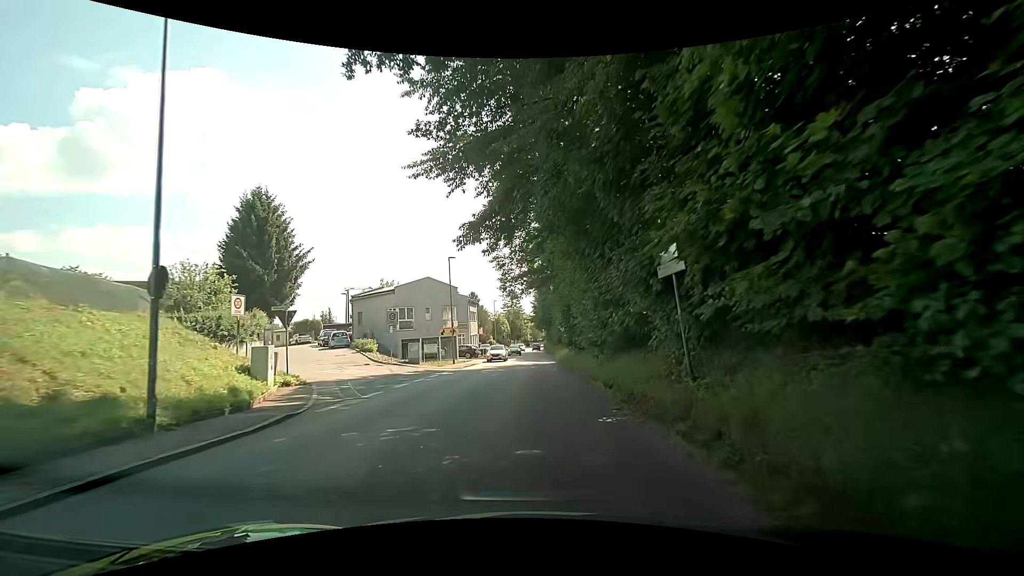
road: tertiary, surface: asphalt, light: Day
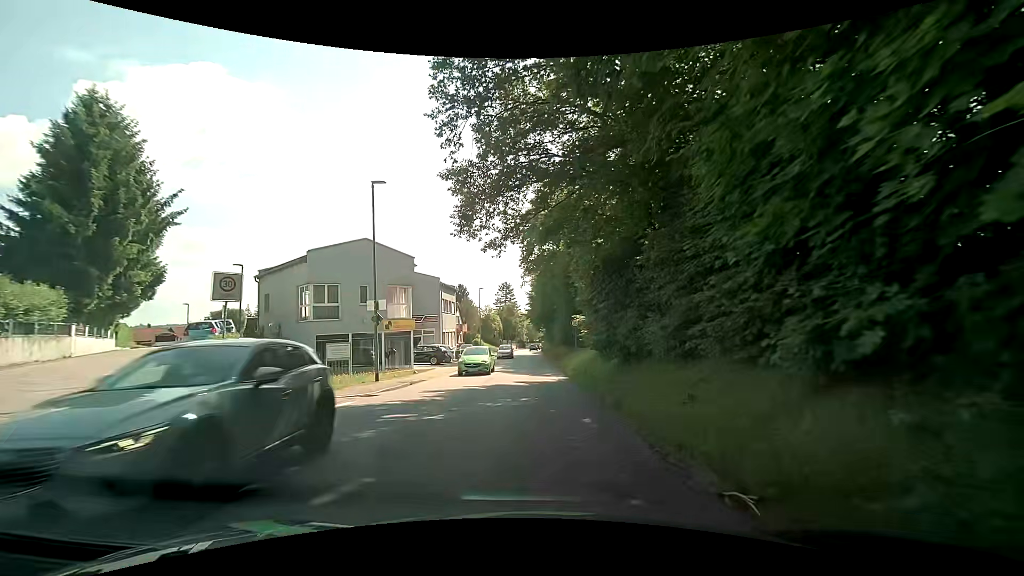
(+0.4, +17.9) m; +2°
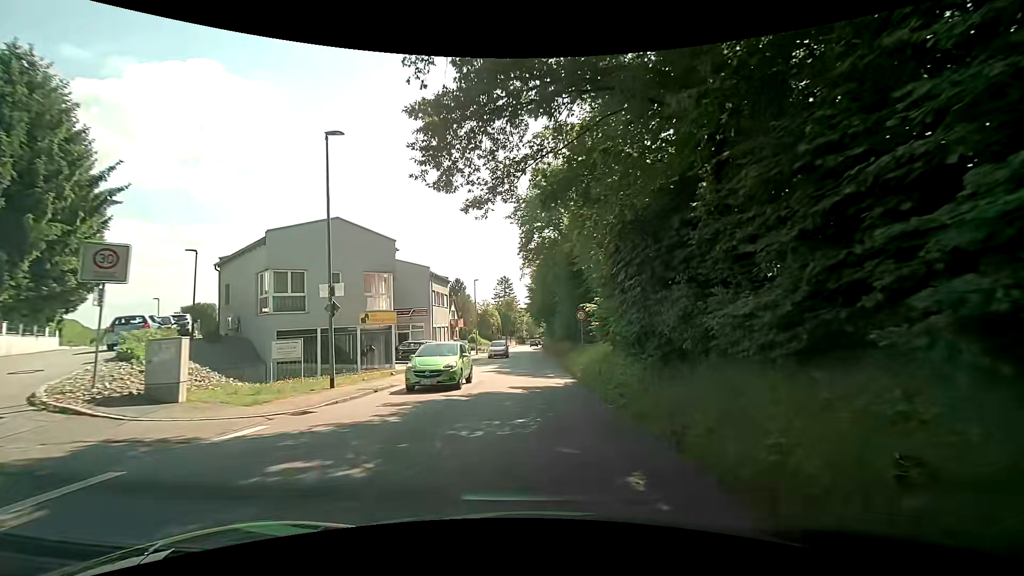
(-0.1, +4.5) m; -1°
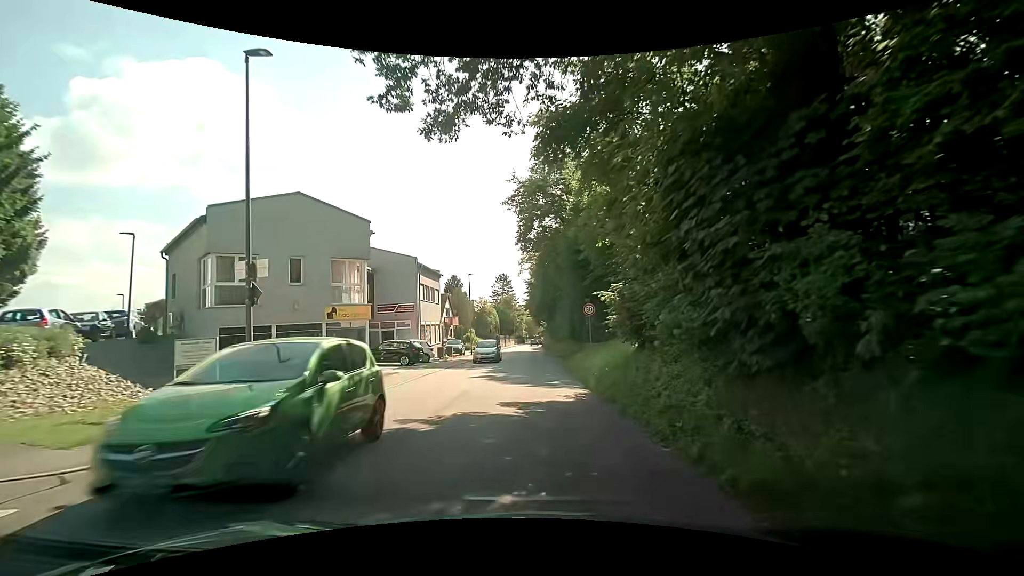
(0.0, +4.5) m; +1°
